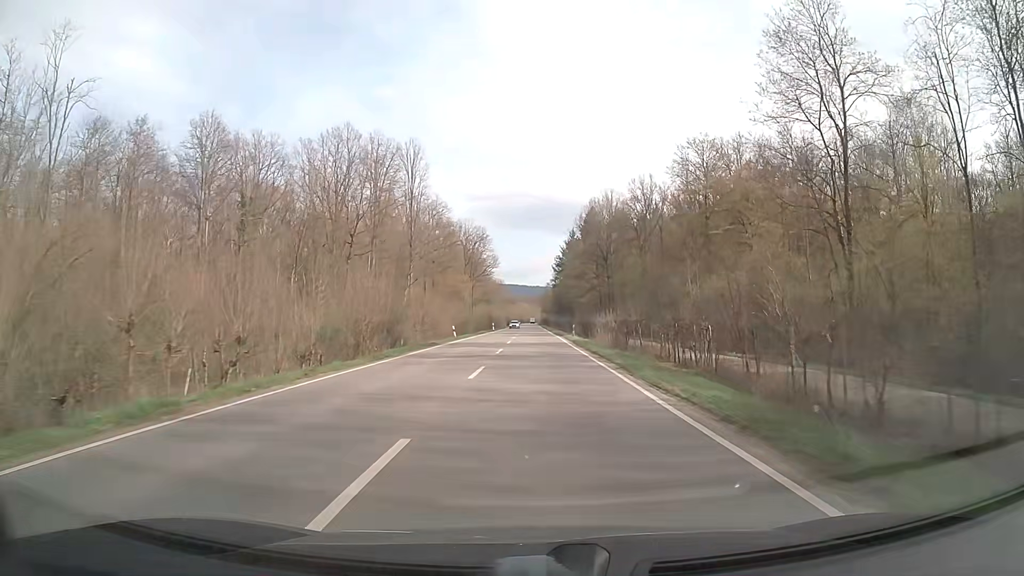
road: secondary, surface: asphalt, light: Day
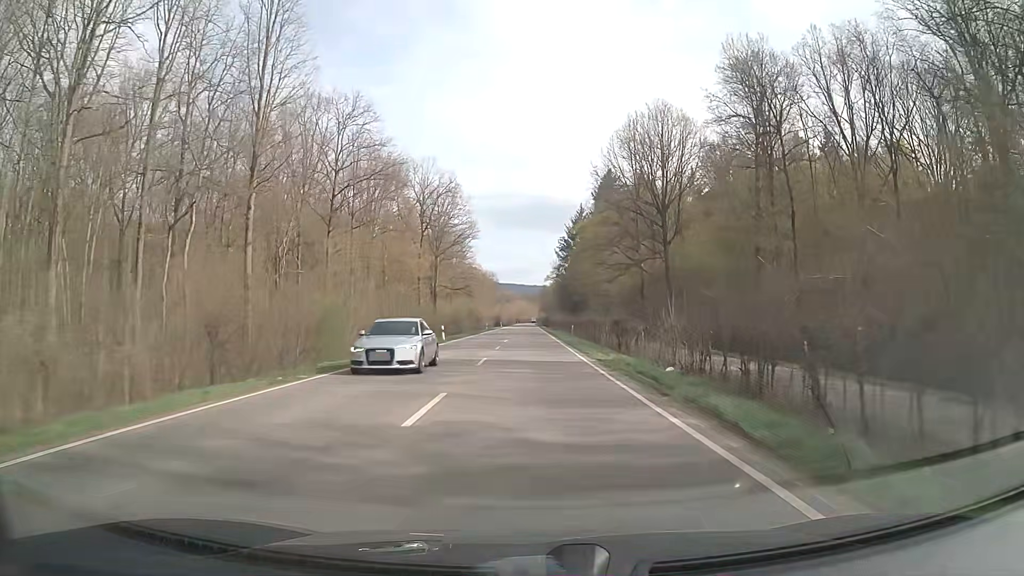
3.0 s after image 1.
(-0.1, +55.1) m; 0°
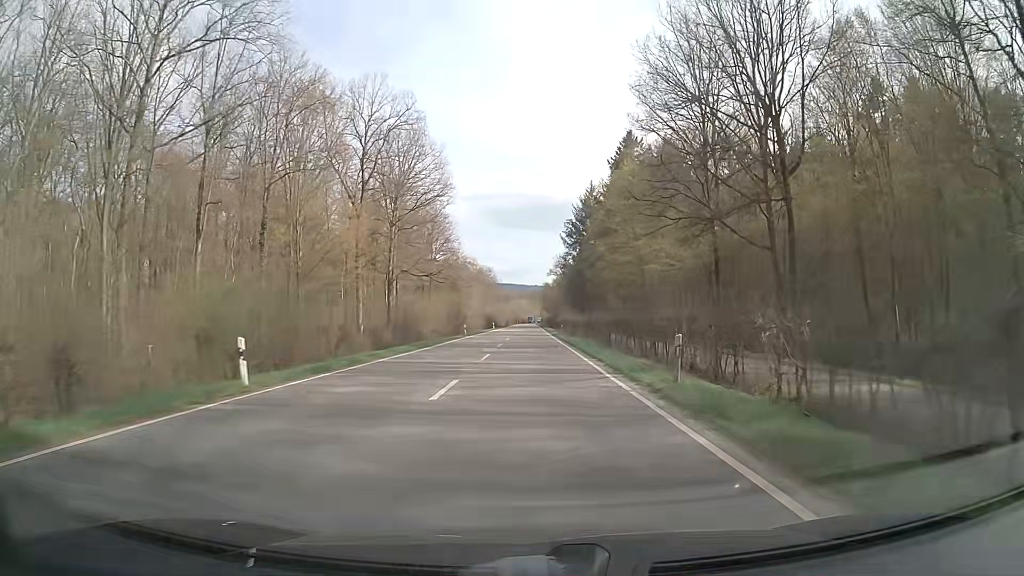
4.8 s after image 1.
(0.0, +33.3) m; 0°
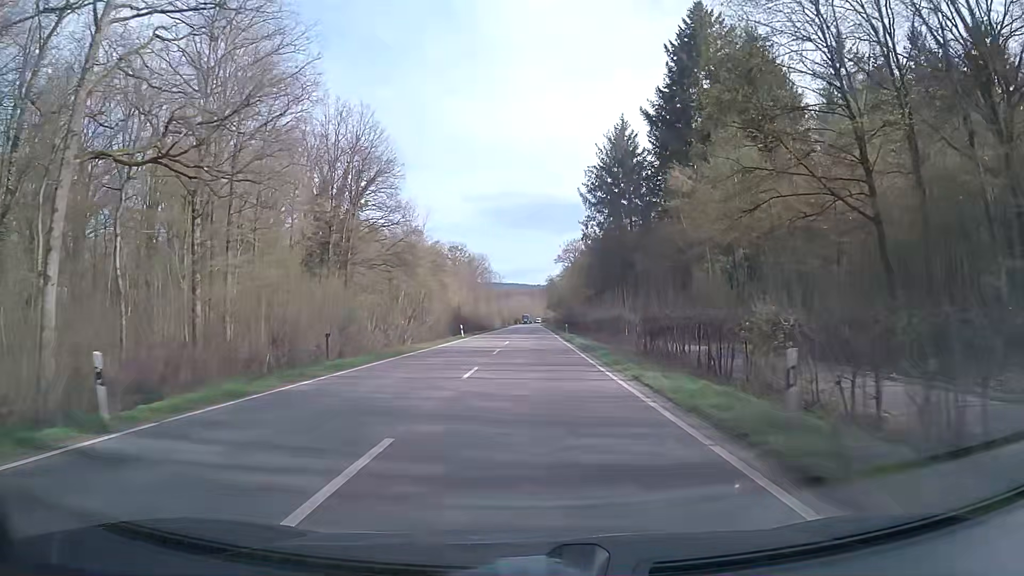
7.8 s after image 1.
(-0.1, +55.8) m; 0°
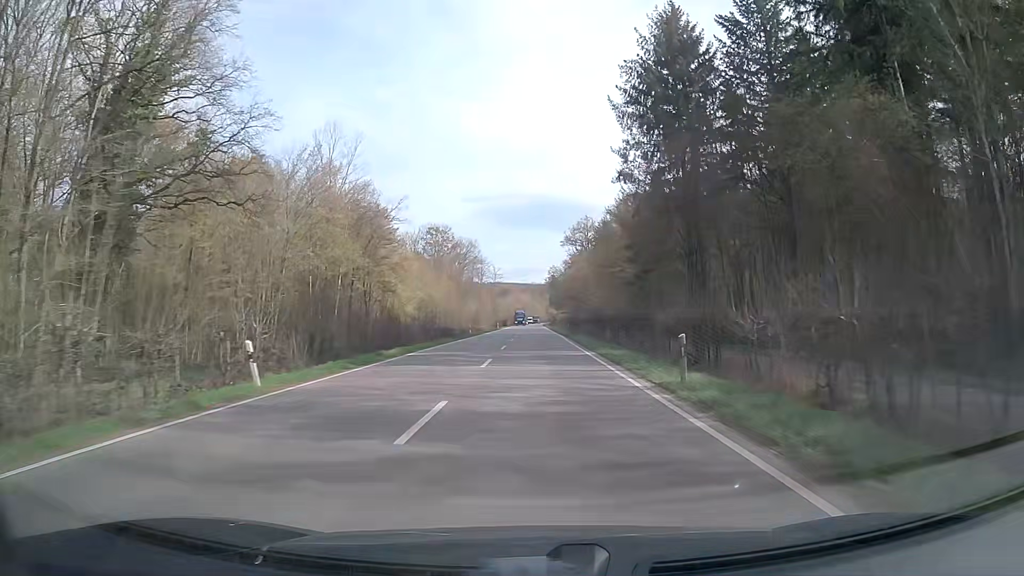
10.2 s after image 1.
(+0.1, +44.4) m; 0°
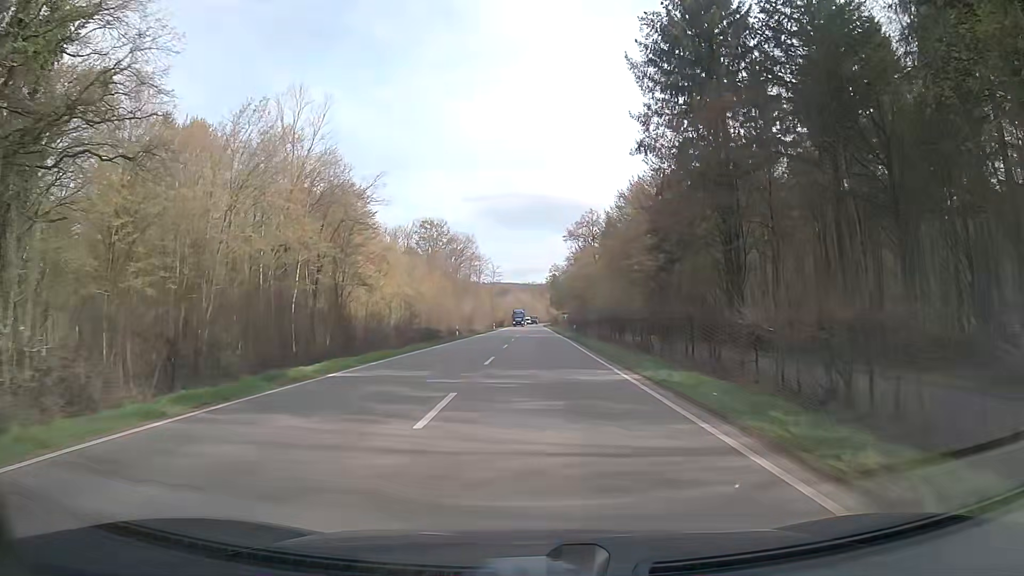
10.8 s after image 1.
(0.0, +11.0) m; 0°
